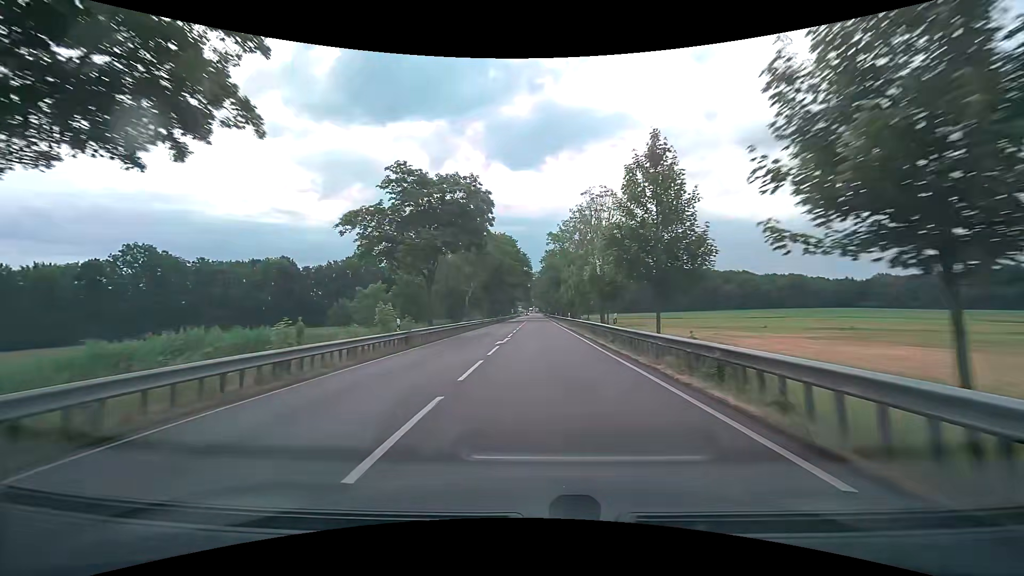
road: secondary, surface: asphalt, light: Day
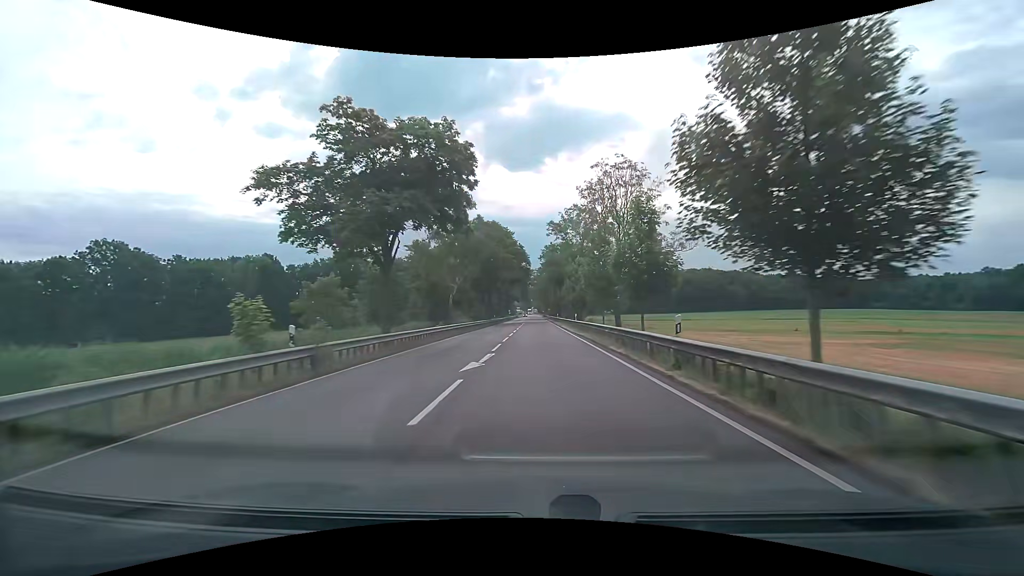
(+0.1, +10.0) m; 0°
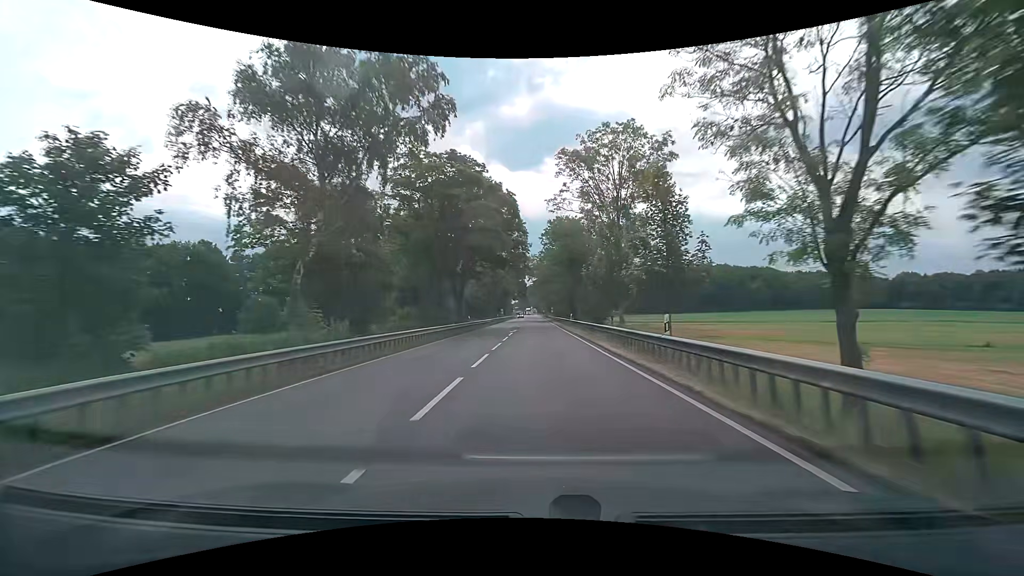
(+0.1, +29.9) m; 0°
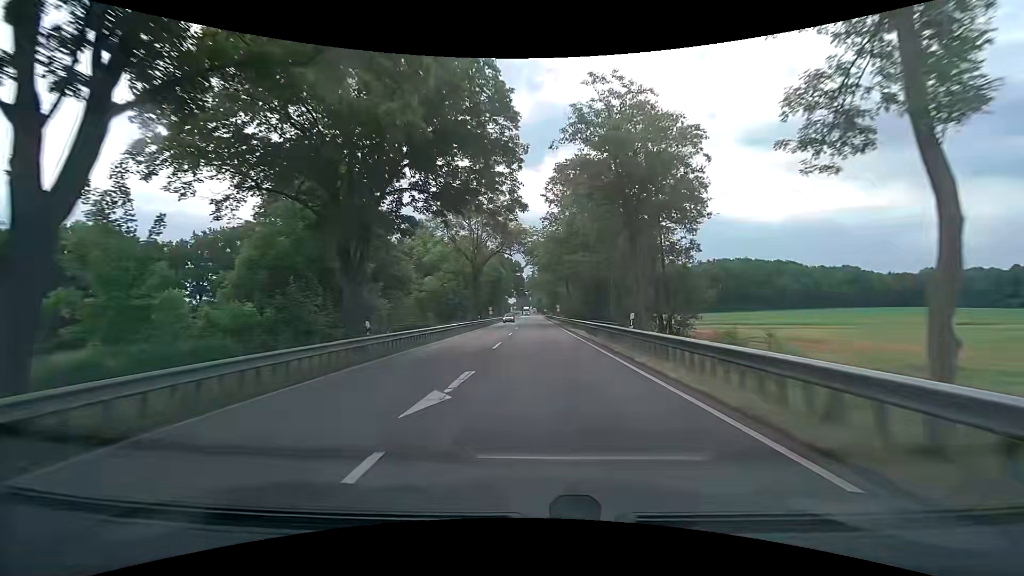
(0.0, +29.7) m; +1°
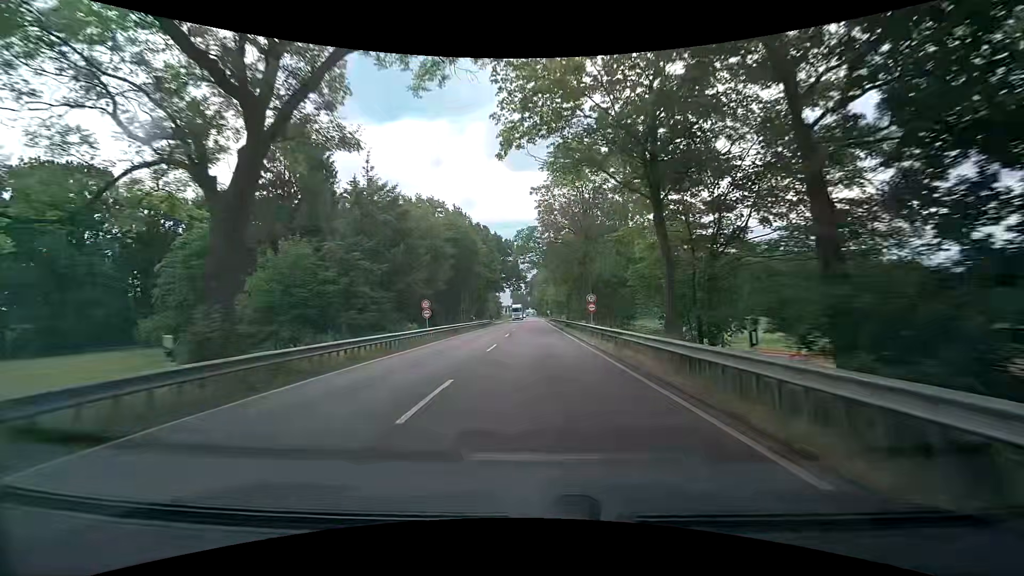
(-0.6, +49.1) m; -1°
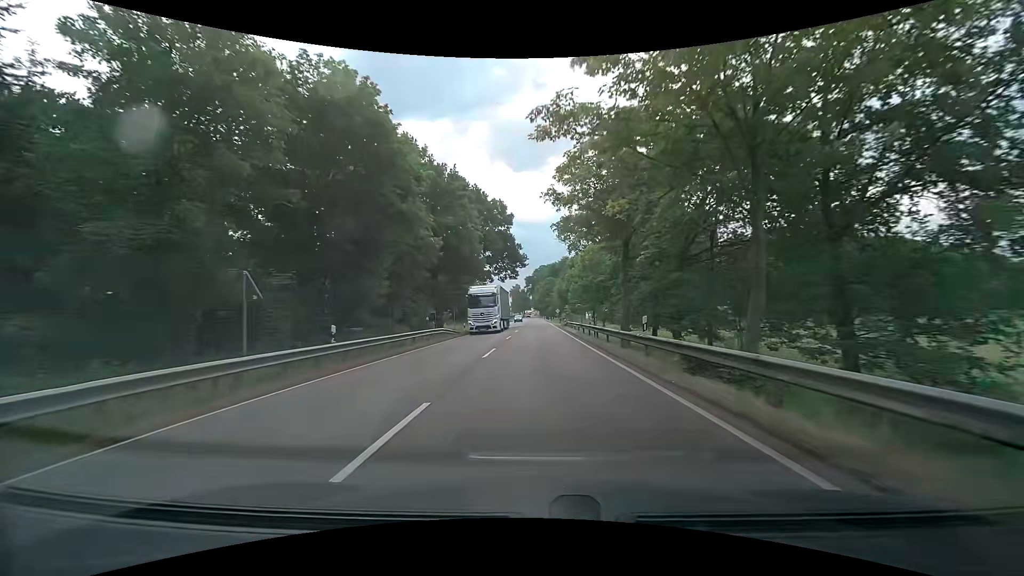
(-0.2, +39.2) m; -1°
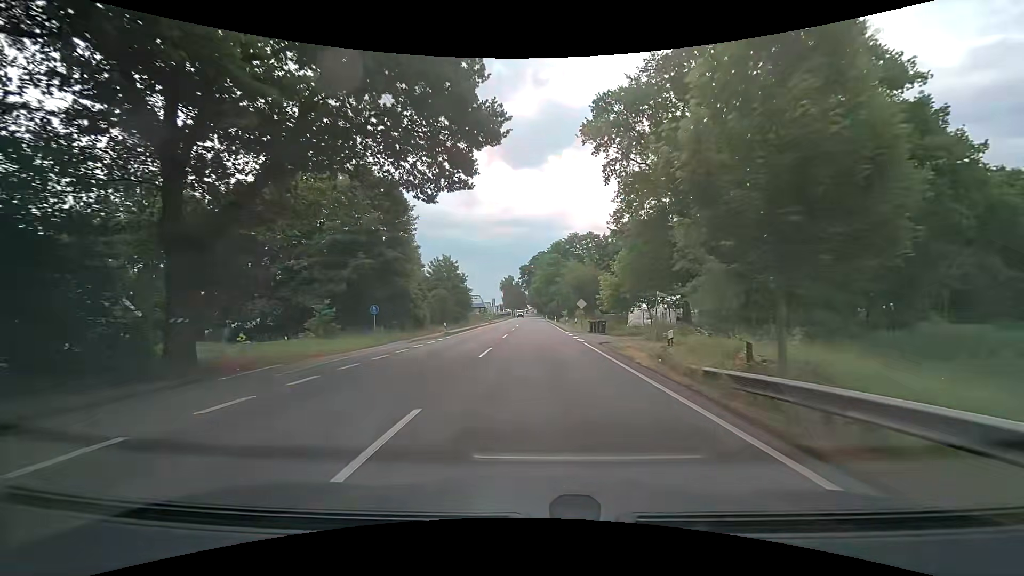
(+0.3, +49.4) m; +1°
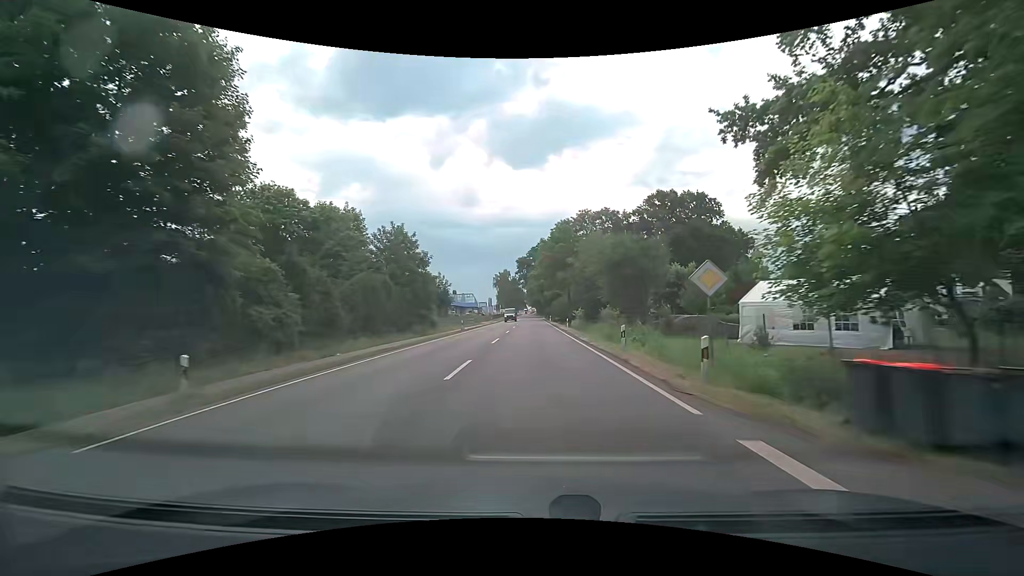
(0.0, +29.4) m; 0°
(0, +10) (0, +20) (0, +30) (0, +40) (0, +50) (0, +60) (0, +70) (0, +80) (0, +90) (0, +100) m
